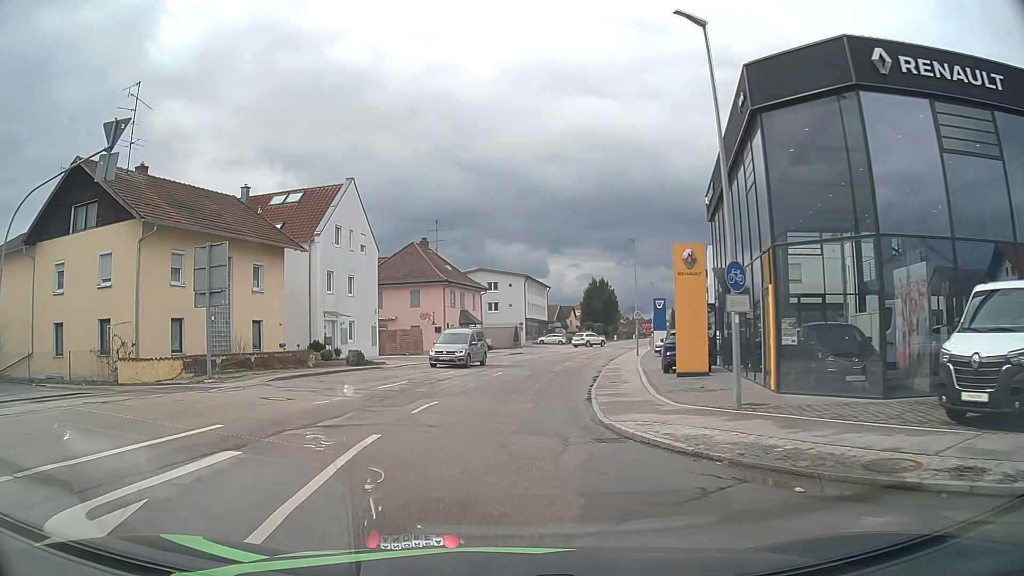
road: unclassified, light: Day
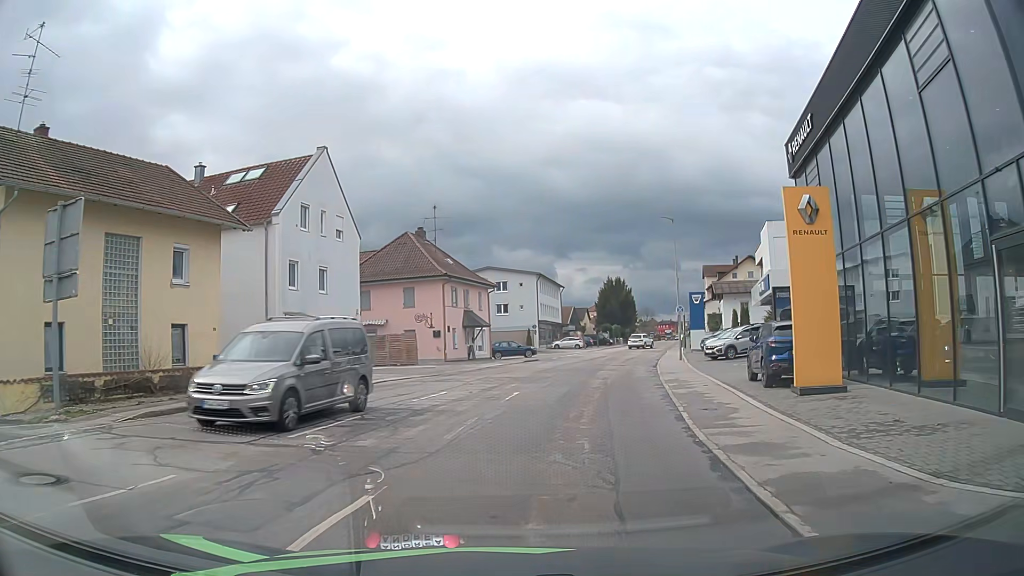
(-0.2, +9.3) m; -1°
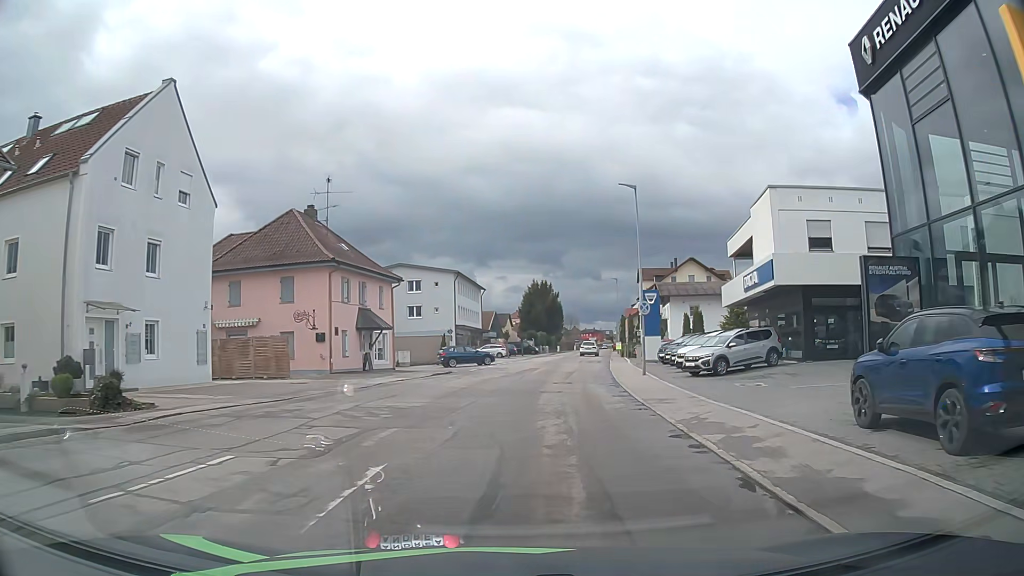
(+0.6, +10.6) m; +8°
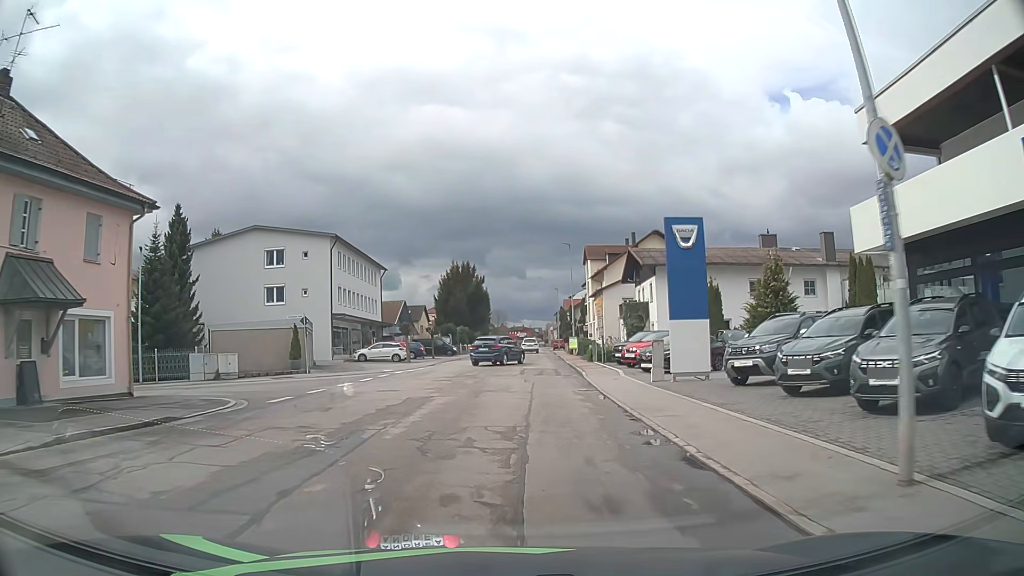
(+1.3, +24.5) m; +5°
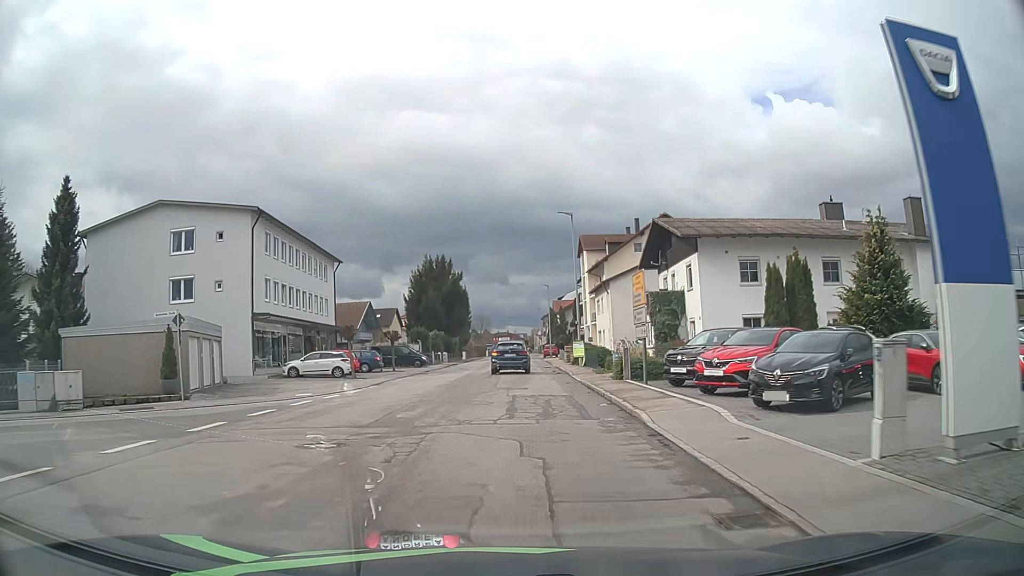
(+0.2, +13.6) m; +2°
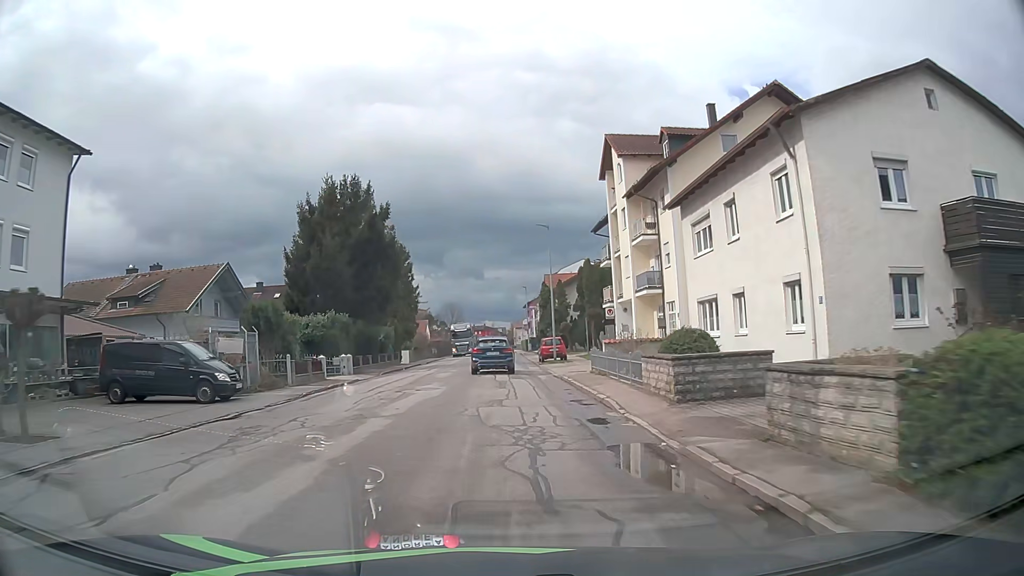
(+0.6, +36.8) m; +2°
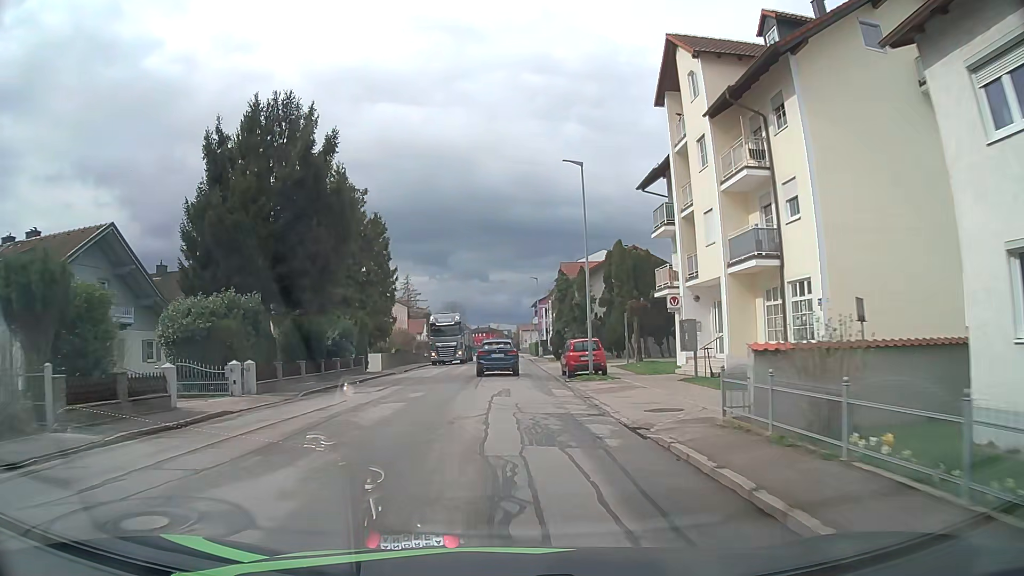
(-0.2, +15.4) m; -1°
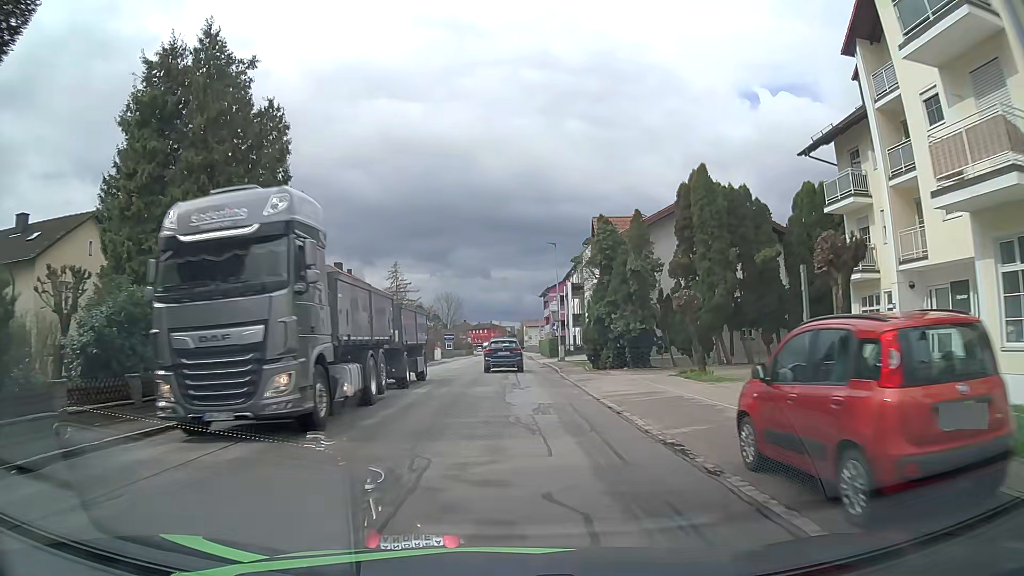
(-0.2, +22.8) m; 0°
(0, +10) (0, +20) (0, +30) (0, +40) (0, +50) (0, +60) (0, +70) (0, +80) (0, +90) (0, +100) m
